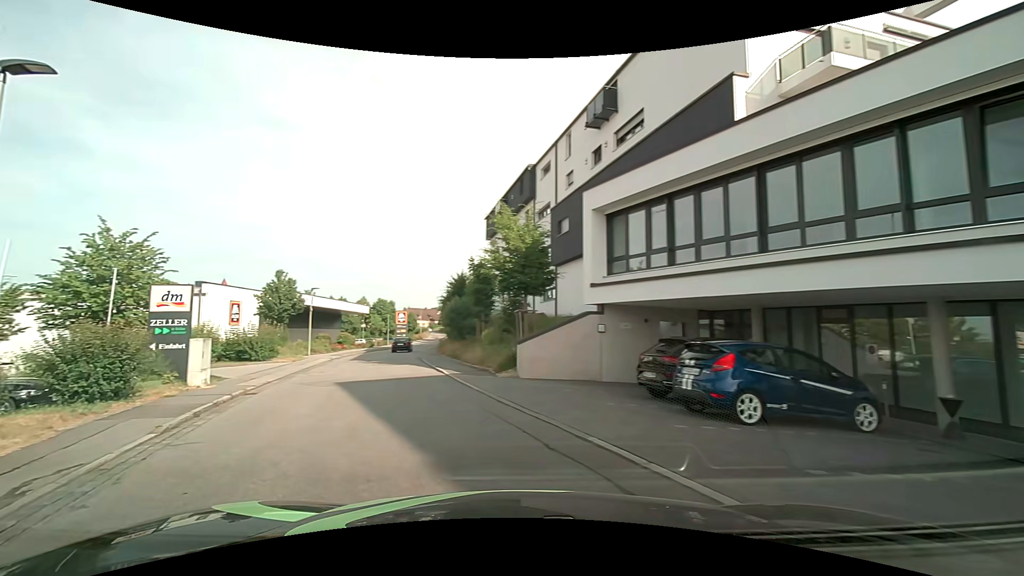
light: Day
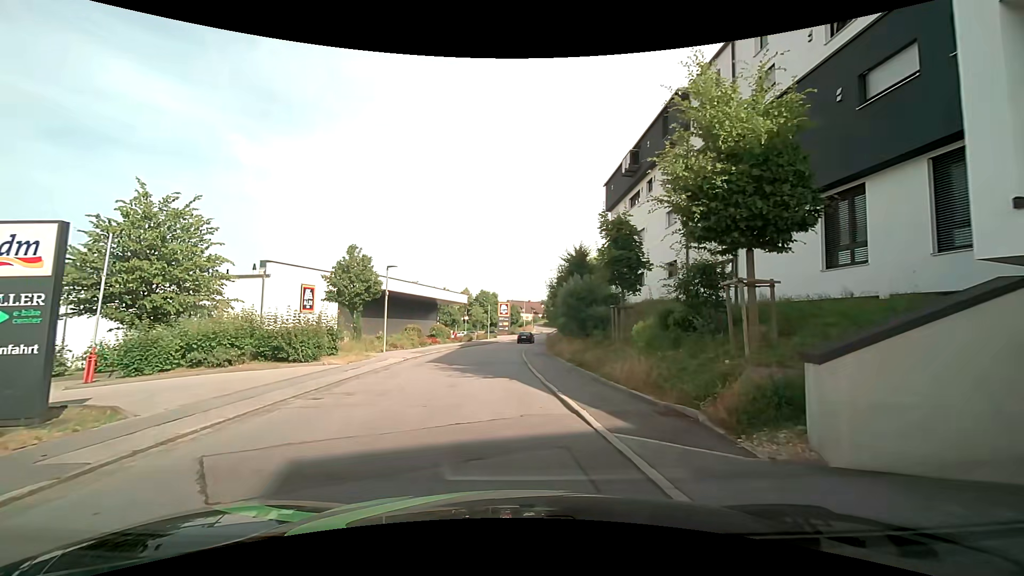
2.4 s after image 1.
(-1.8, +10.5) m; -12°
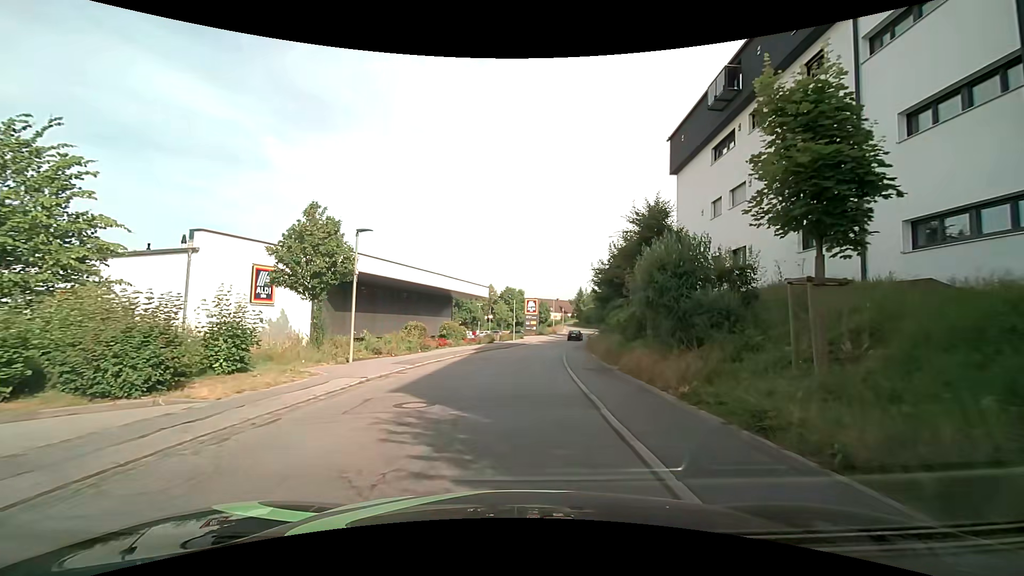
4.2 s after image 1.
(-0.6, +10.7) m; -3°
